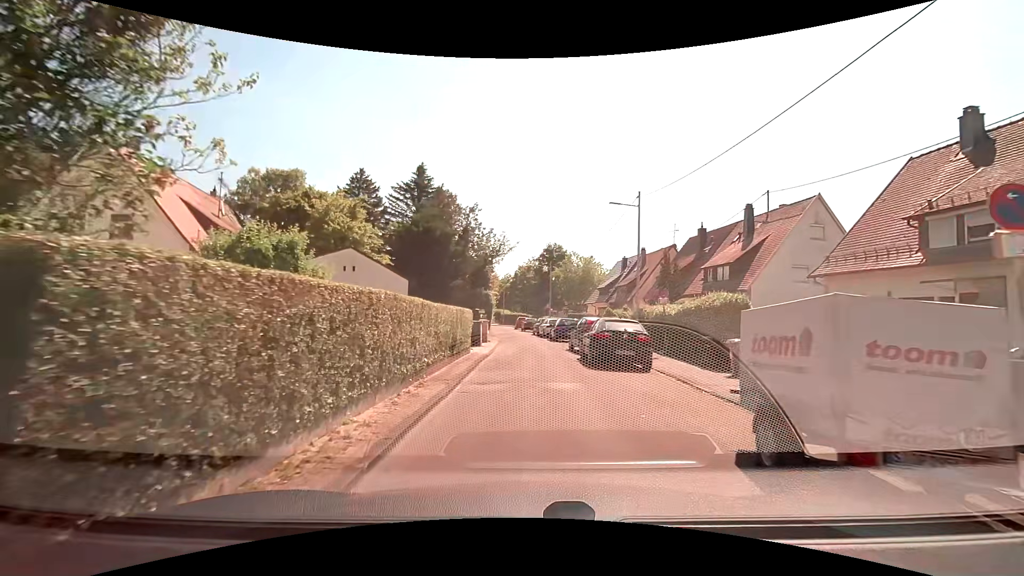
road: residential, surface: asphalt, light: Day
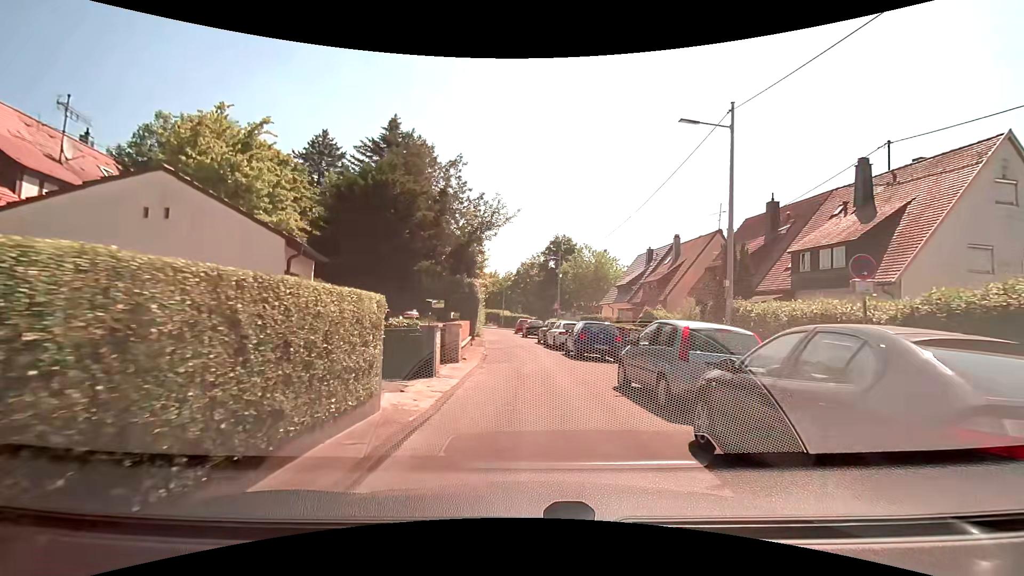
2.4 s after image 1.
(0.0, +11.5) m; 0°
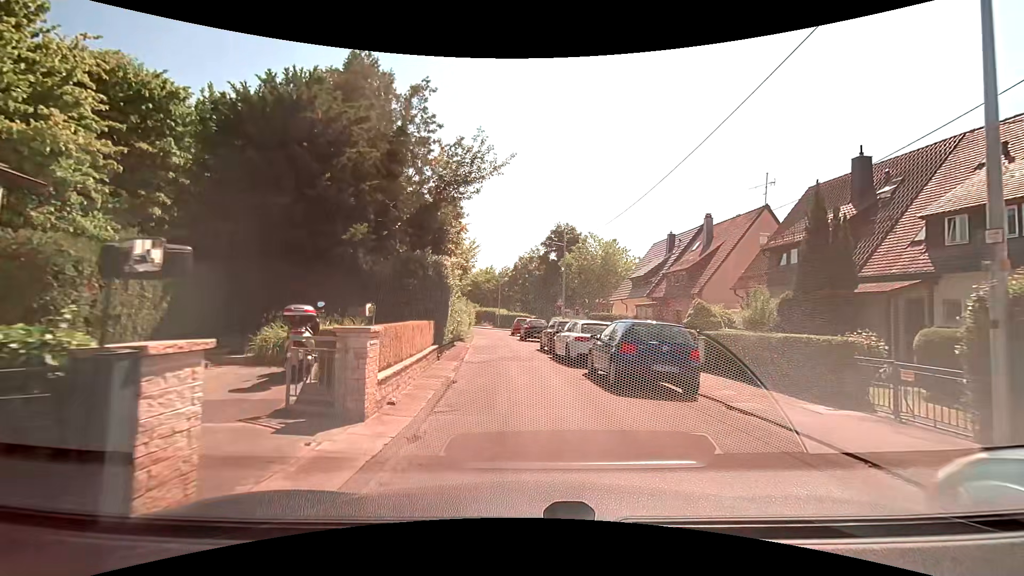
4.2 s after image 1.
(0.0, +8.3) m; 0°
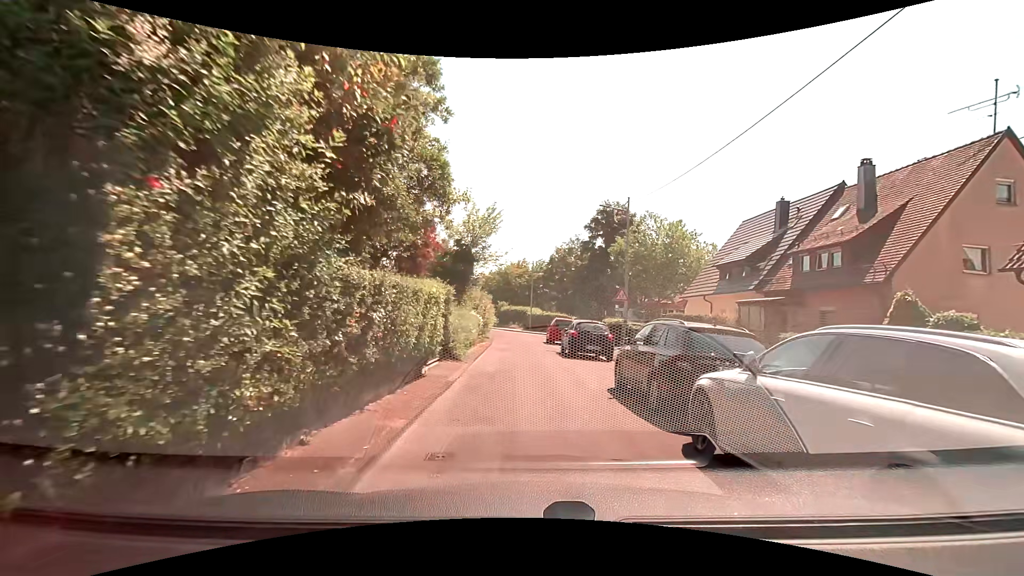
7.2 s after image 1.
(-0.3, +13.0) m; -3°
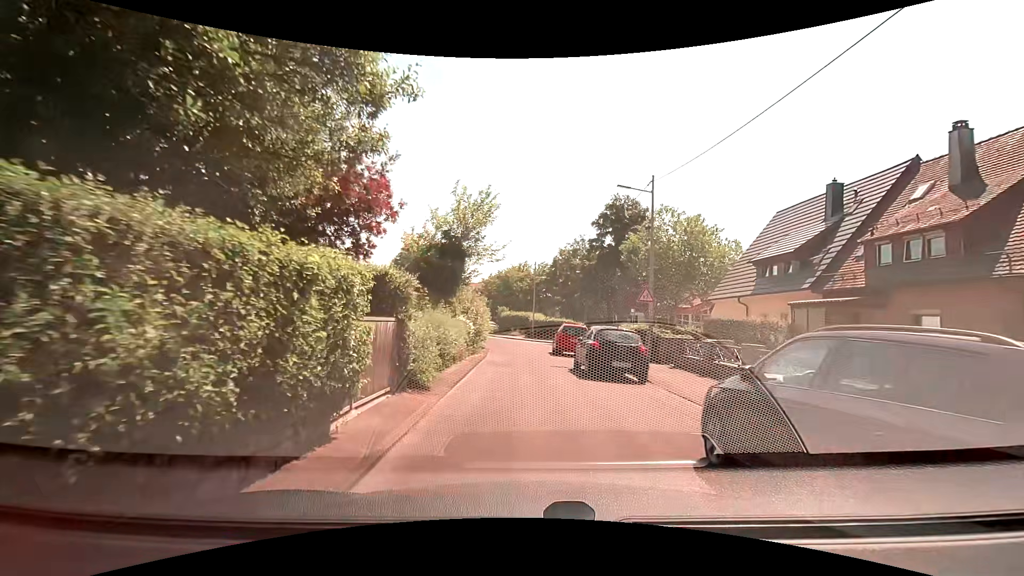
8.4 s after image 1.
(0.0, +5.0) m; -1°
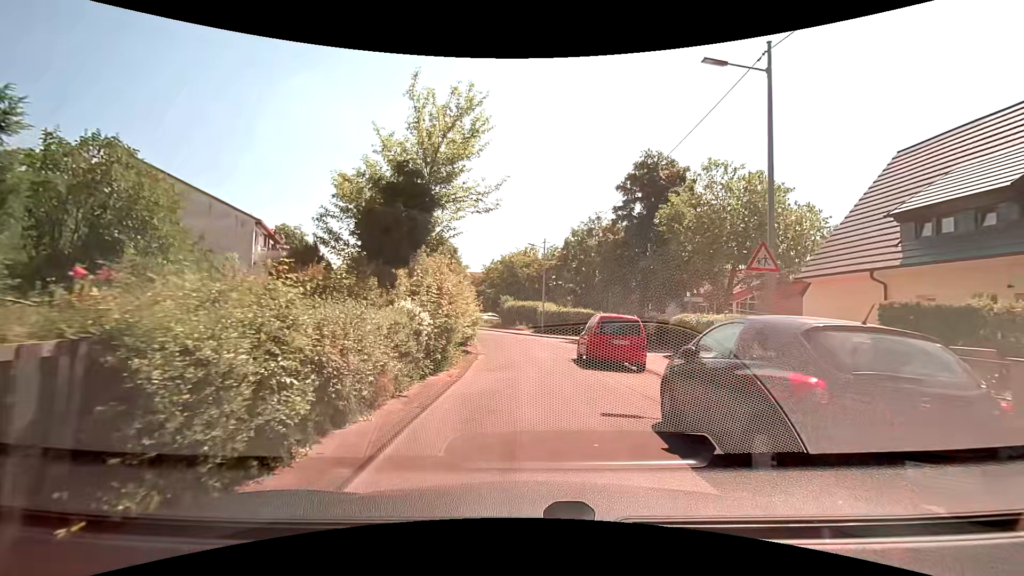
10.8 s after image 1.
(-0.1, +10.1) m; -1°
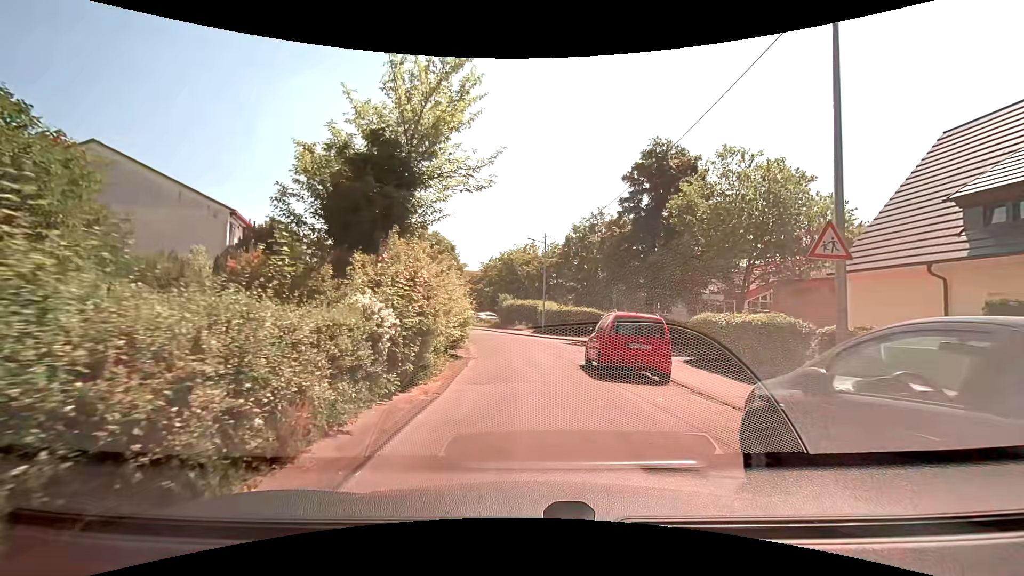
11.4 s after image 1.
(0.0, +2.6) m; +1°
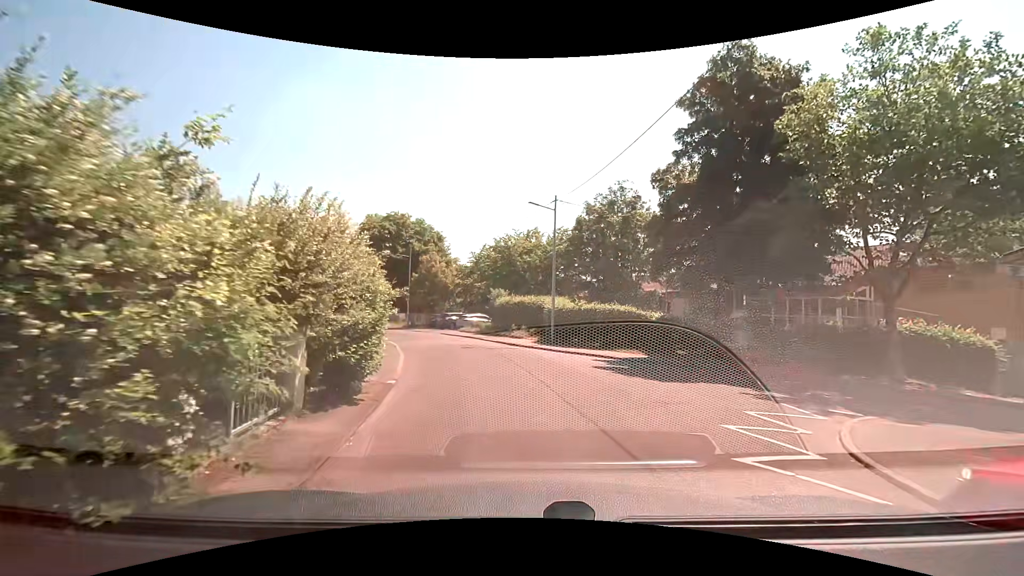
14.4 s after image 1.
(-0.1, +13.0) m; -1°
